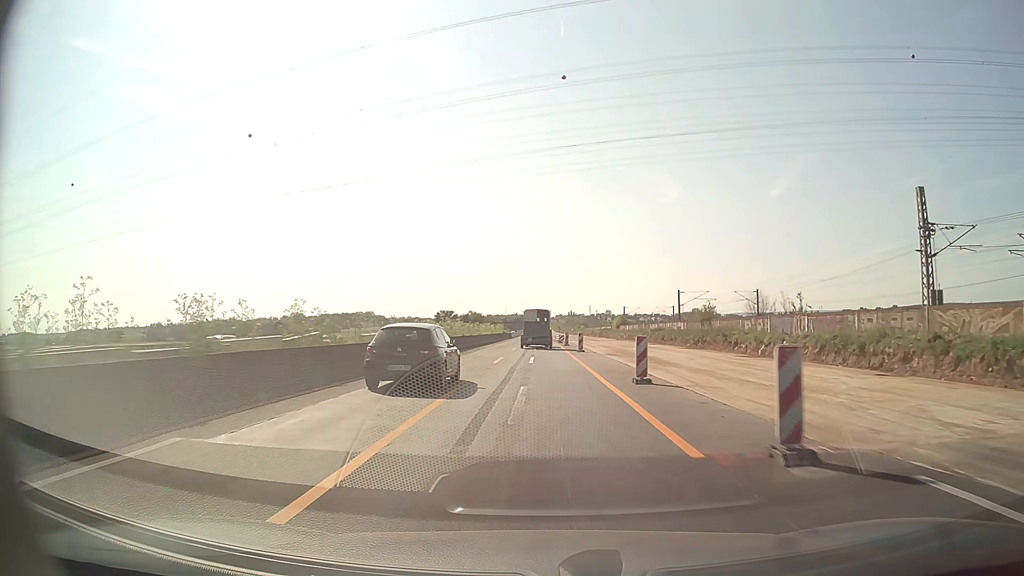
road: motorway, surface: asphalt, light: Day
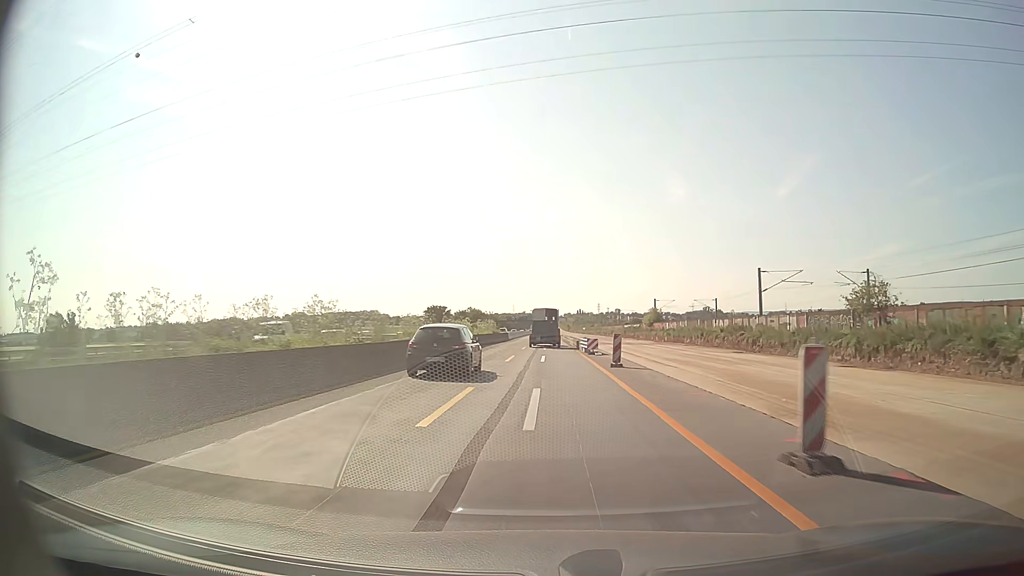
(-0.2, +35.8) m; -1°
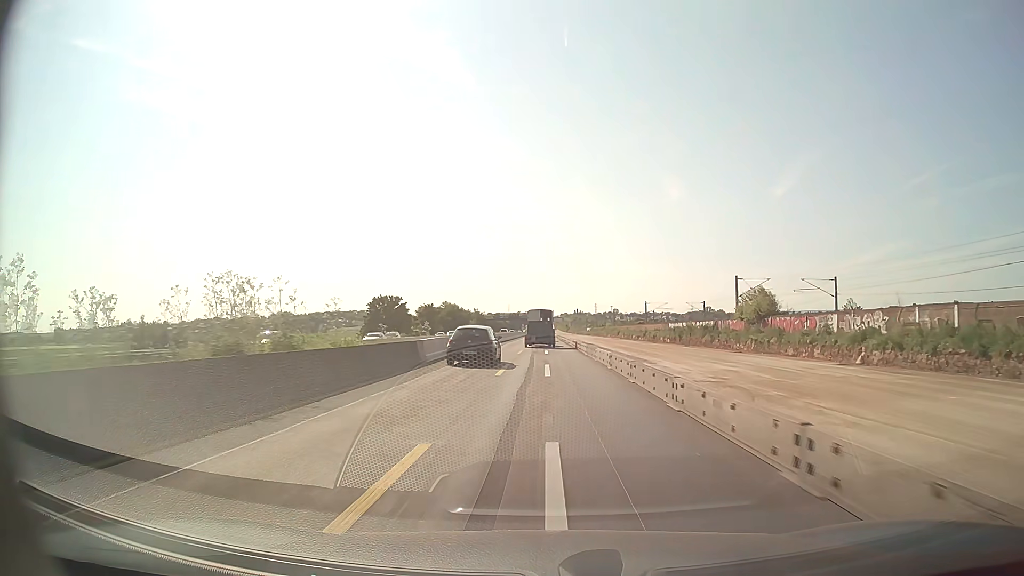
(+0.1, +59.7) m; 0°
(0, +10) (0, +20) (0, +30) (0, +40) (0, +50) (0, +60) (0, +70) (0, +80) (0, +90) (0, +100) m
